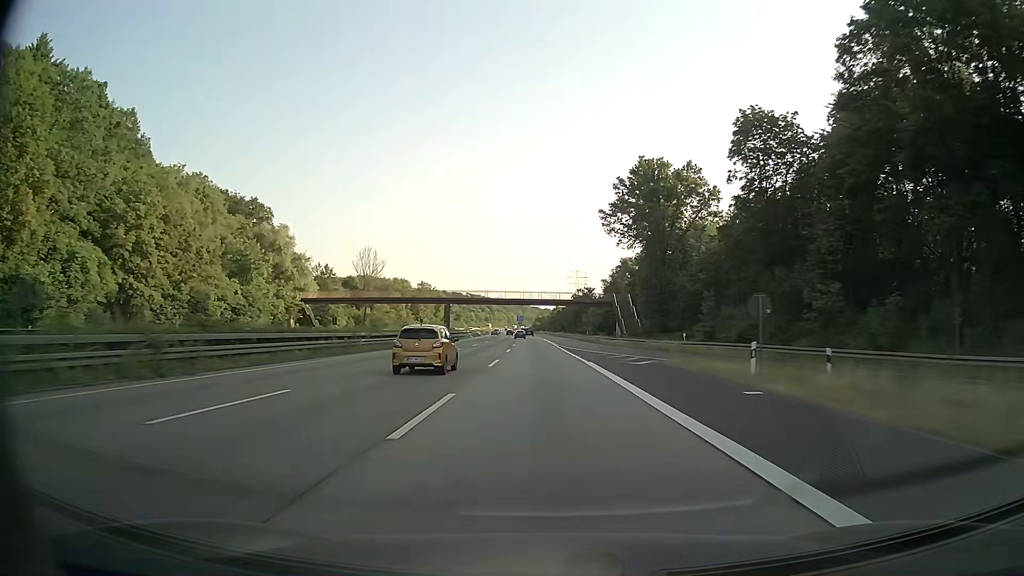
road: motorway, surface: asphalt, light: Day
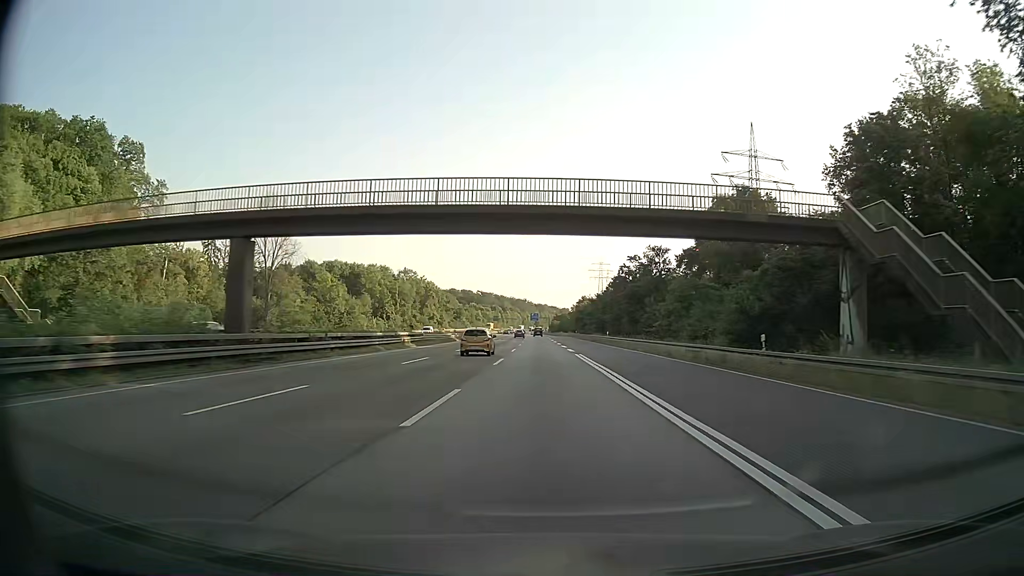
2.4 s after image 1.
(-0.8, +69.5) m; -1°
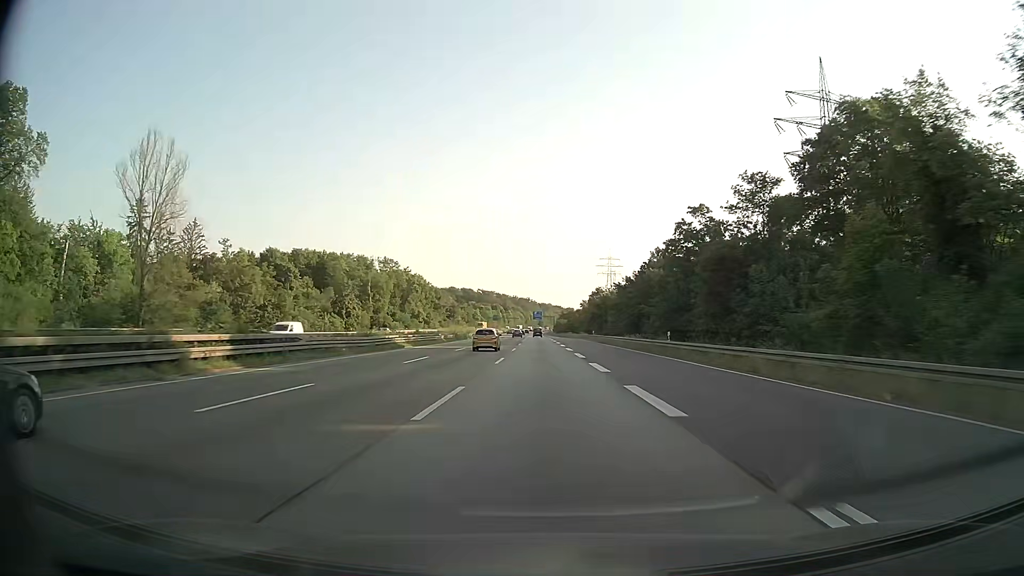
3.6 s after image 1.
(-0.2, +34.8) m; 0°
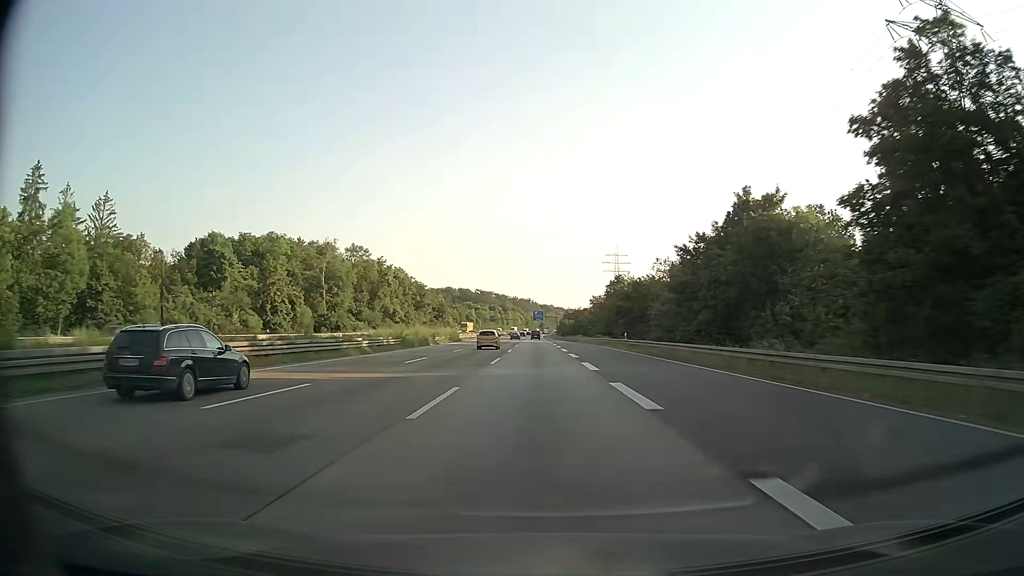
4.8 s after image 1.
(-0.2, +34.8) m; 0°
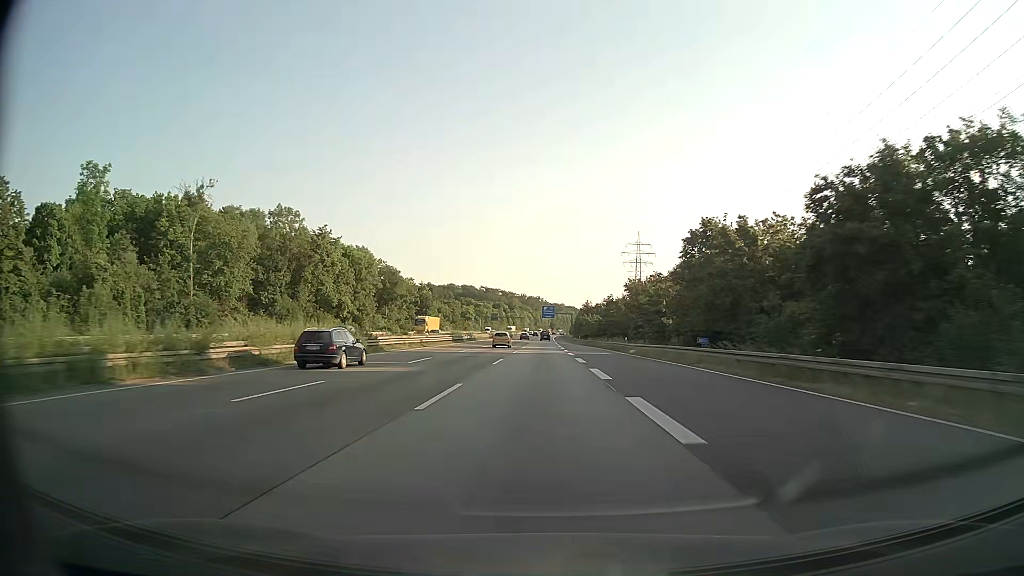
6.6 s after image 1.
(-0.3, +52.2) m; -1°
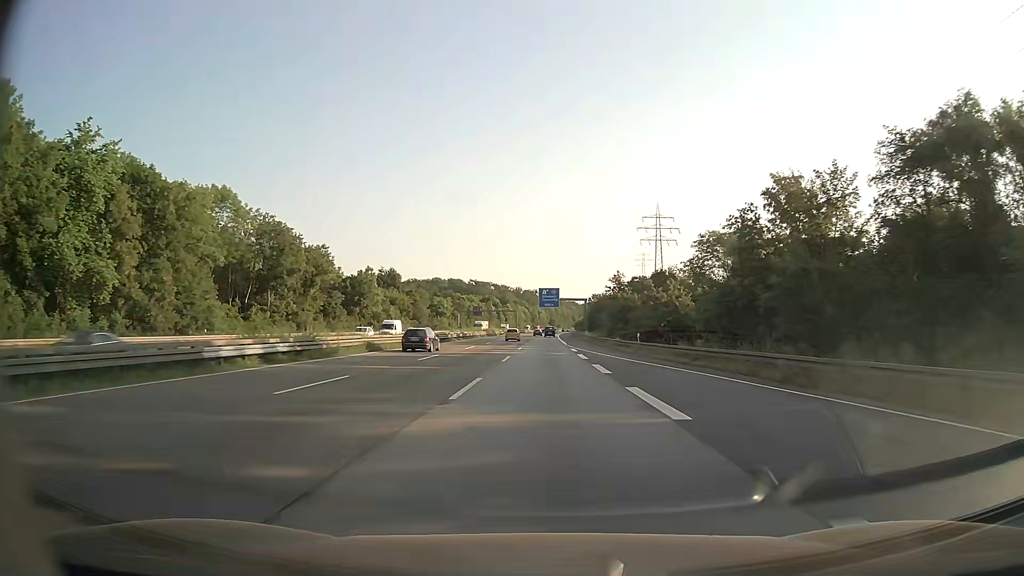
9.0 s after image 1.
(-0.3, +69.6) m; 0°
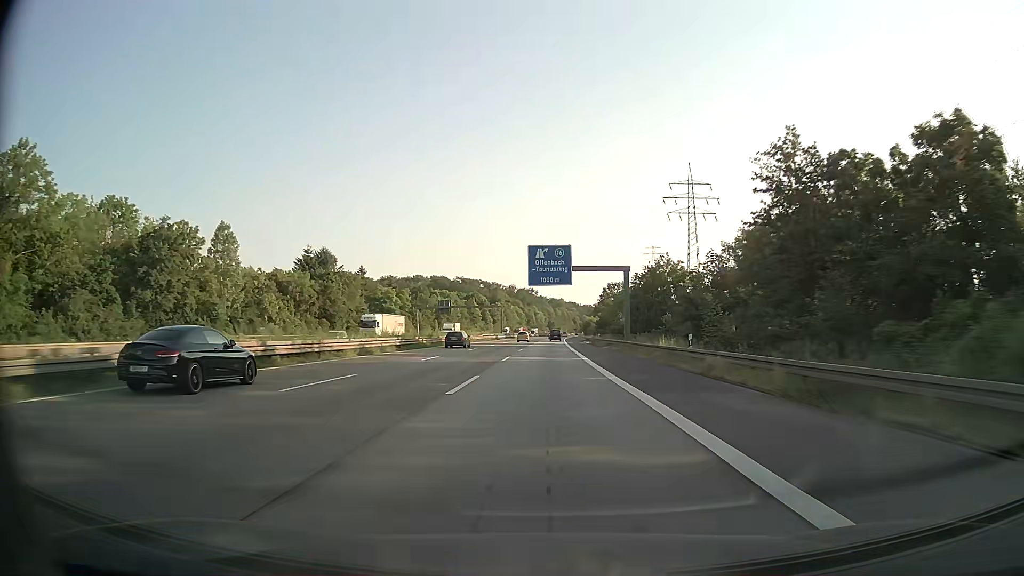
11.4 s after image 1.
(+0.2, +69.6) m; 0°
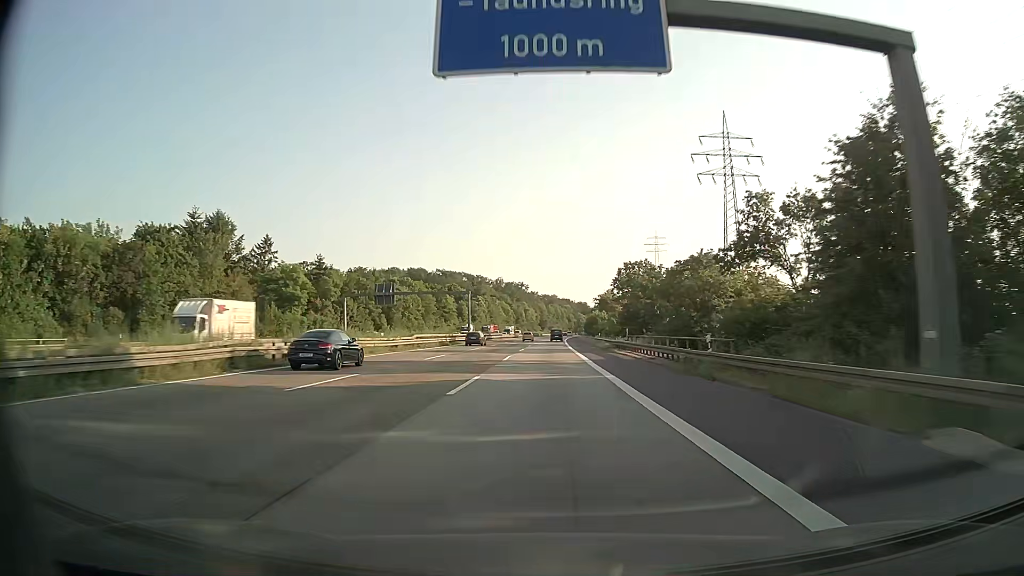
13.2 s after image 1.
(+0.2, +52.1) m; +1°
(0, +10) (0, +20) (0, +30) (0, +40) (0, +50) (+1, +60) (+1, +70) (+1, +80) (+1, +90) (+1, +100) m
